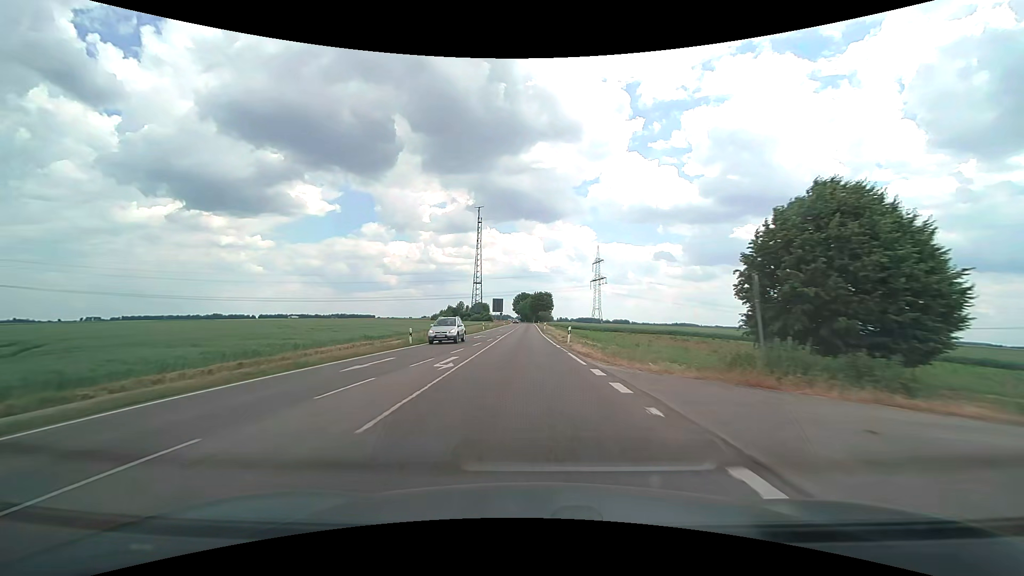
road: tertiary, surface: asphalt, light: Day
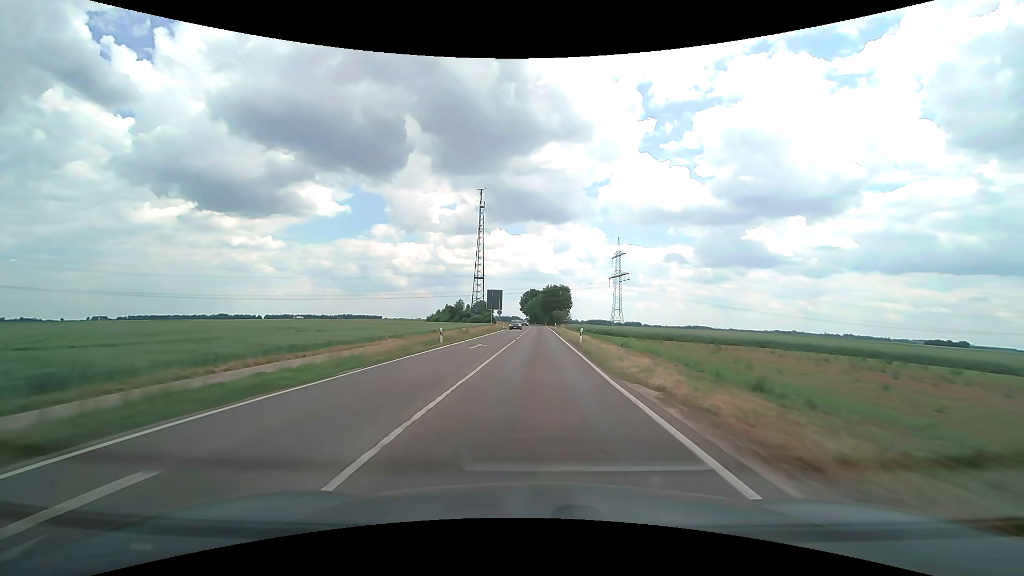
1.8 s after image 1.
(-1.0, +38.8) m; -1°
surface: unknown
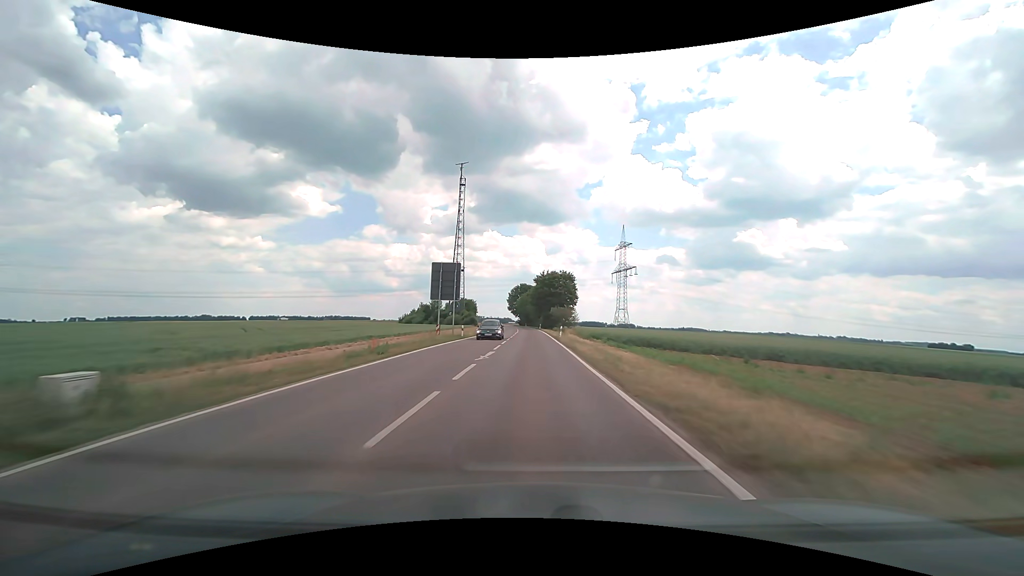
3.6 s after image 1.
(+0.3, +38.4) m; +1°
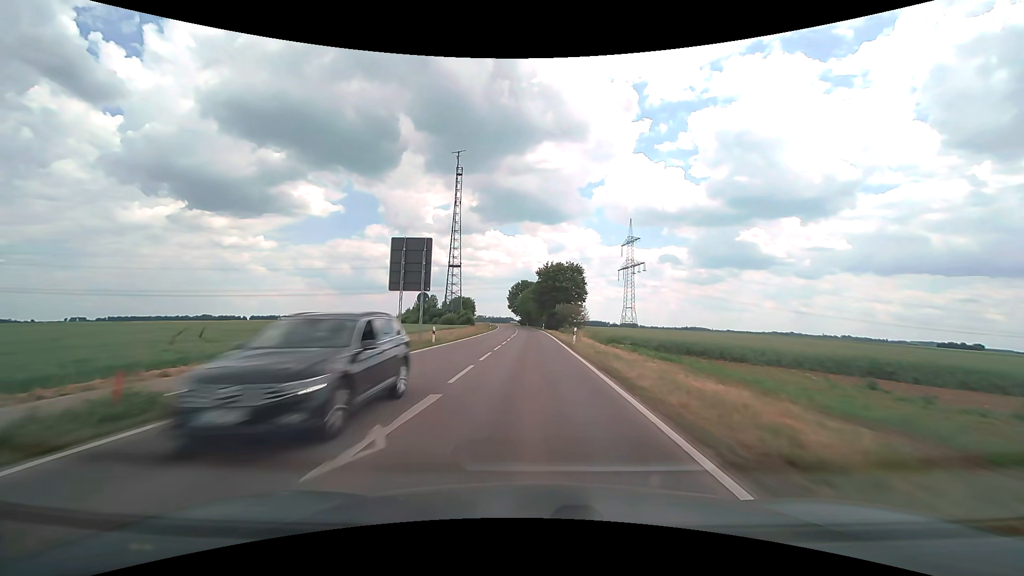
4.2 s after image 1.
(0.0, +12.7) m; 0°
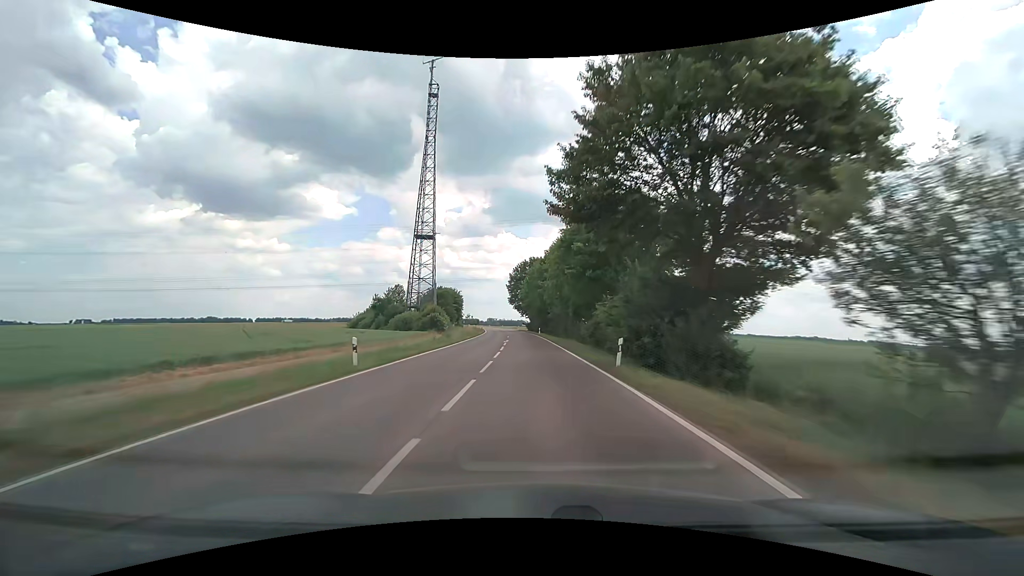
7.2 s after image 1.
(-0.9, +63.4) m; -1°
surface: asphalt
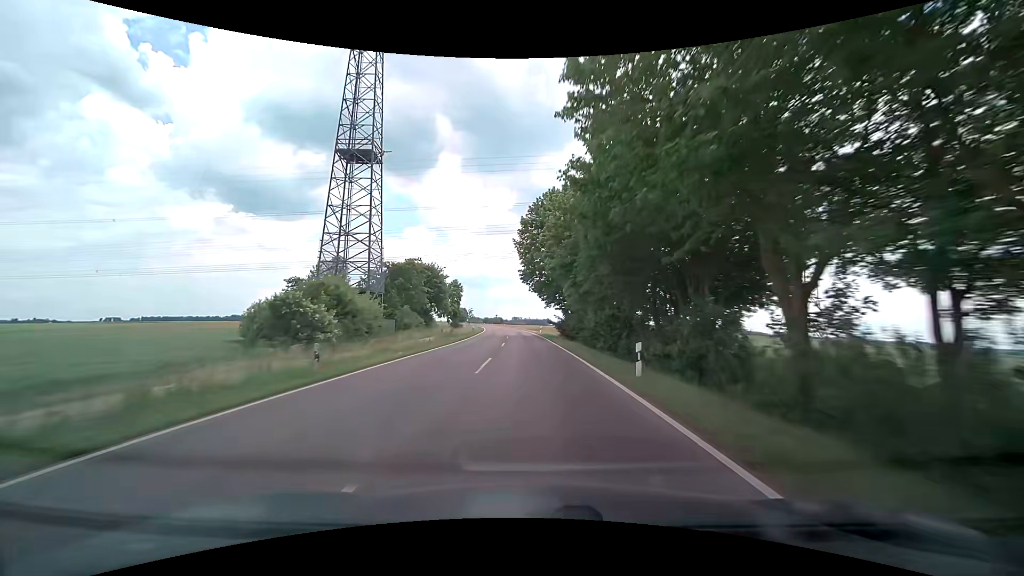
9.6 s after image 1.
(-1.3, +53.1) m; -3°
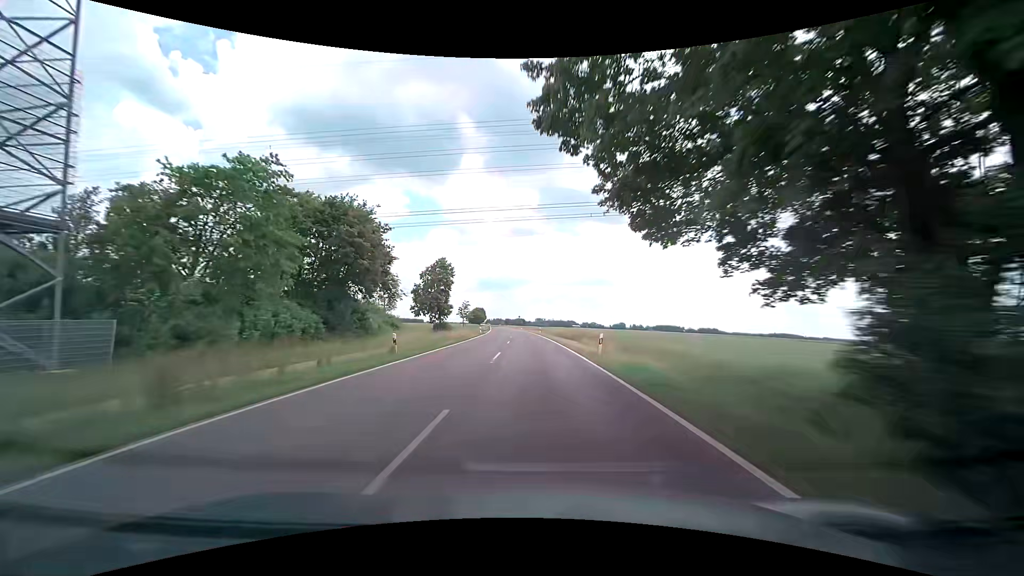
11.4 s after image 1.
(-1.0, +42.0) m; -3°
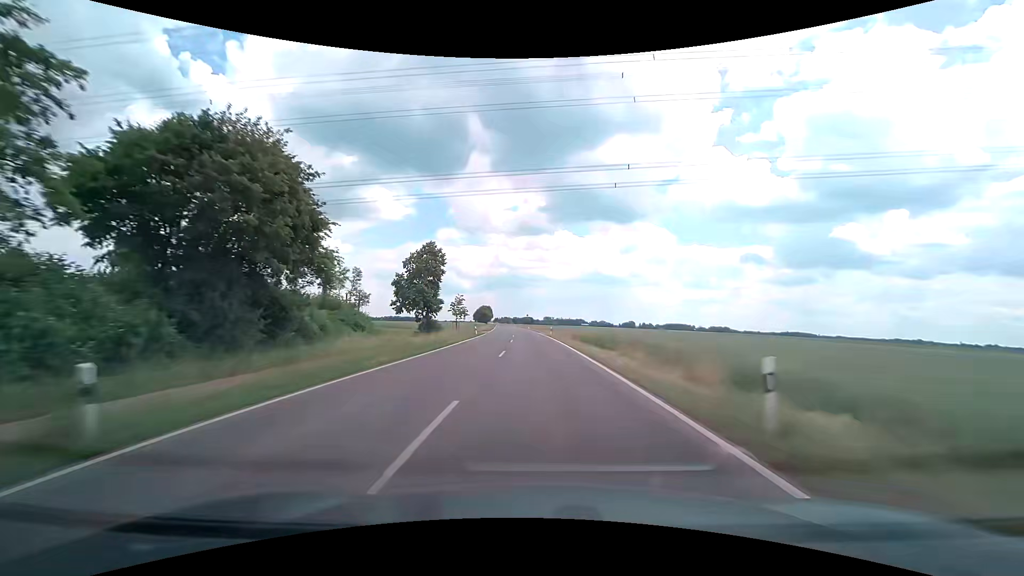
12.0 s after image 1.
(0.0, +14.4) m; -1°
(0, +10) (0, +20) (0, +30) (-1, +40) (-1, +50) (-1, +60) (-2, +70) (-2, +80) (-3, +90) (-3, +100) m
